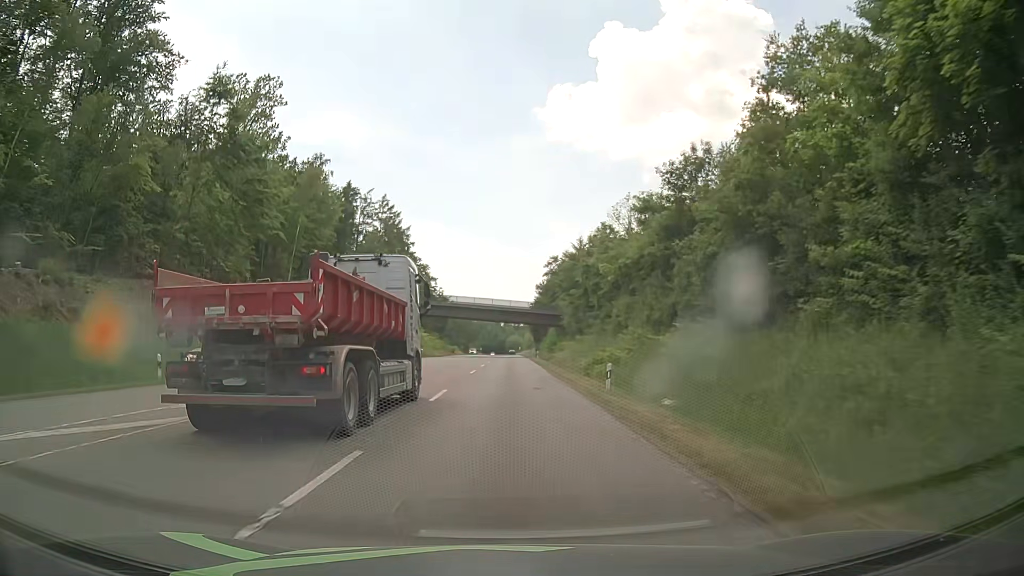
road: secondary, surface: asphalt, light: Day
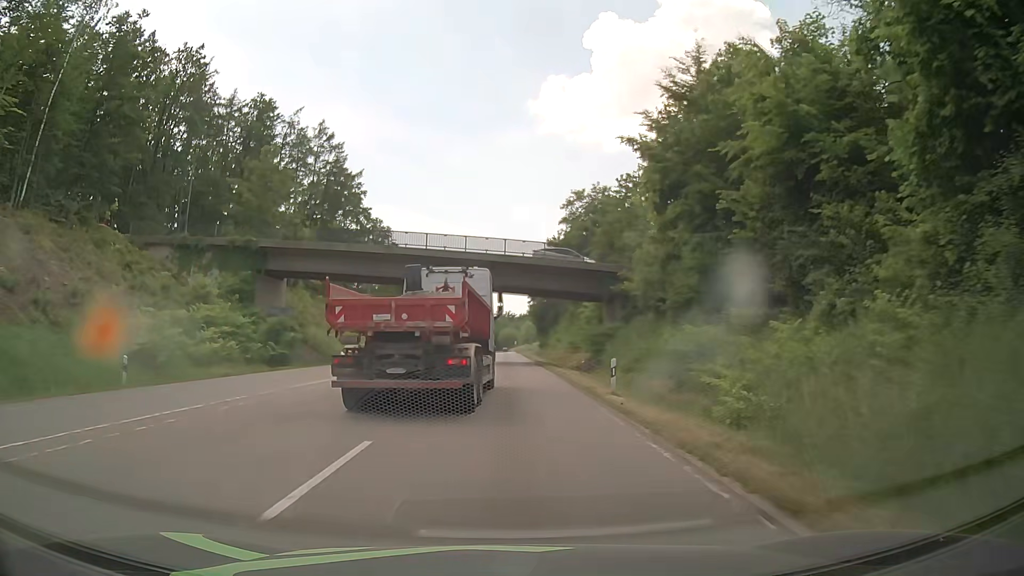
(0.0, +50.5) m; 0°
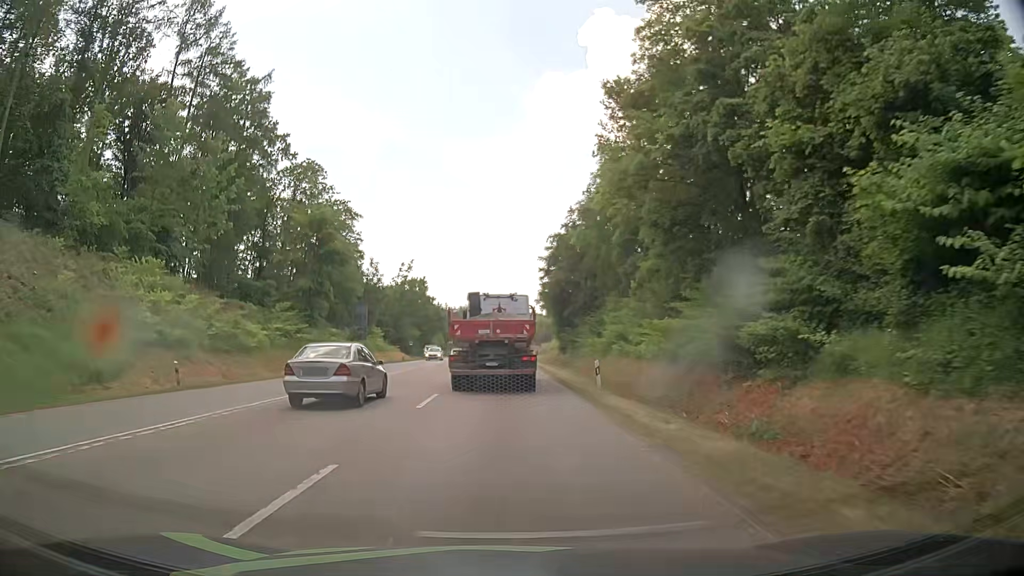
(+0.2, +47.9) m; 0°
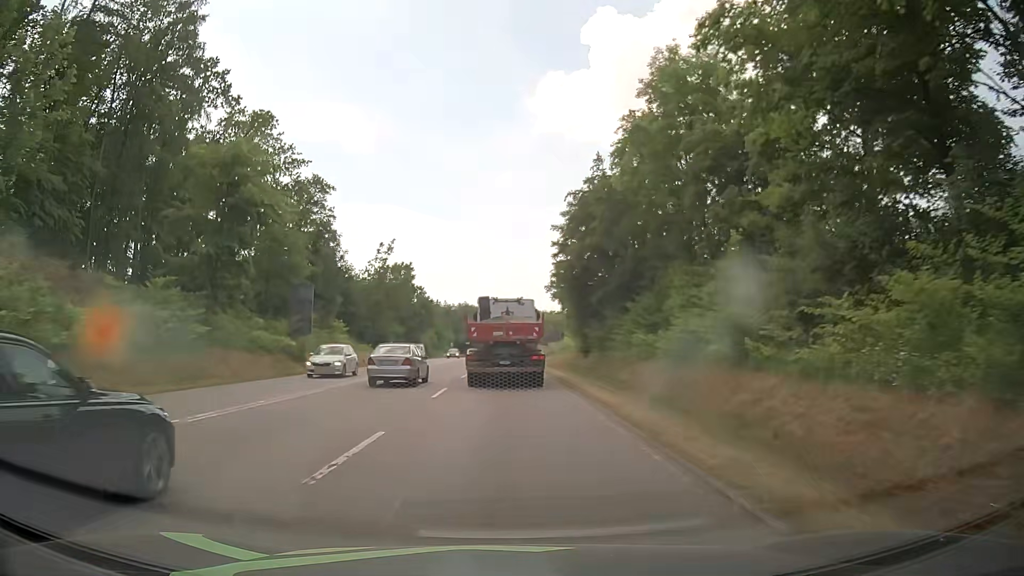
(+0.1, +19.9) m; 0°
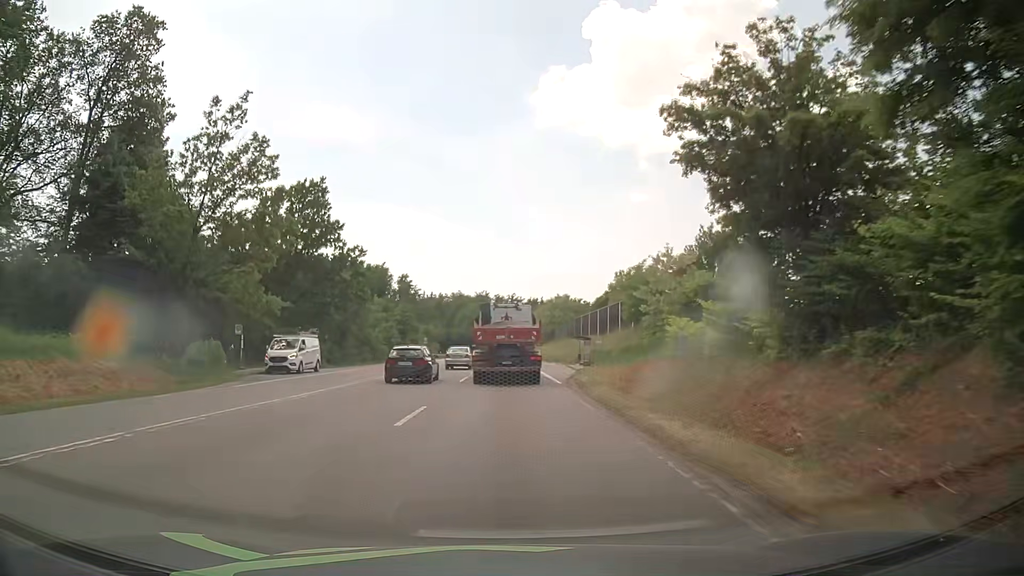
(-0.2, +53.0) m; 0°
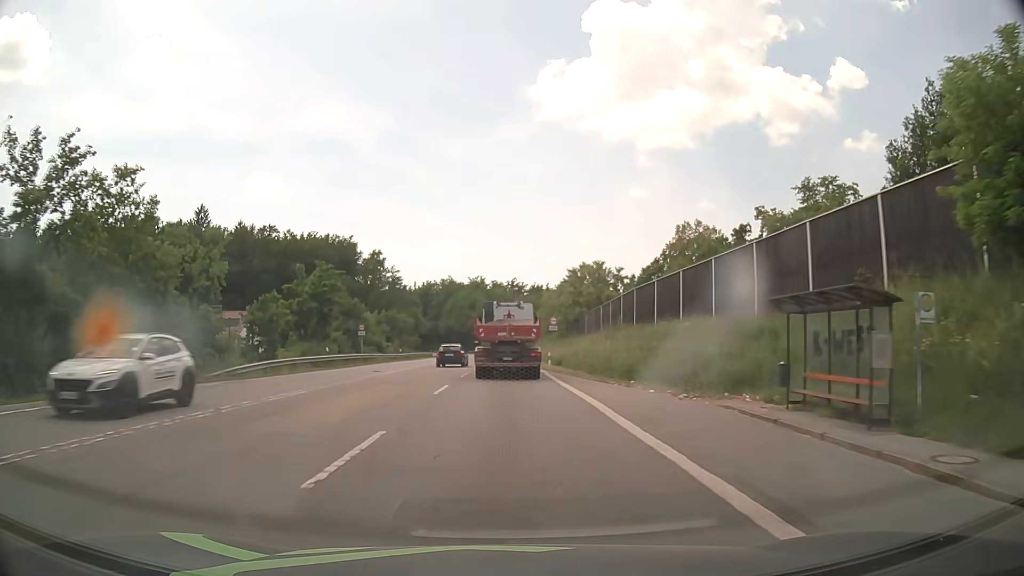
(+0.2, +44.8) m; 0°
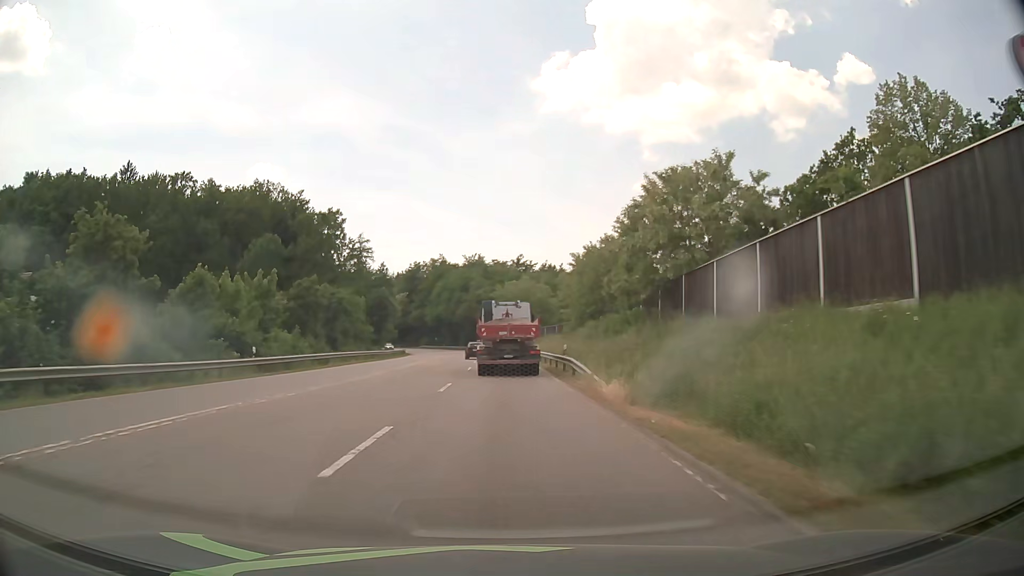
(-0.1, +45.5) m; 0°
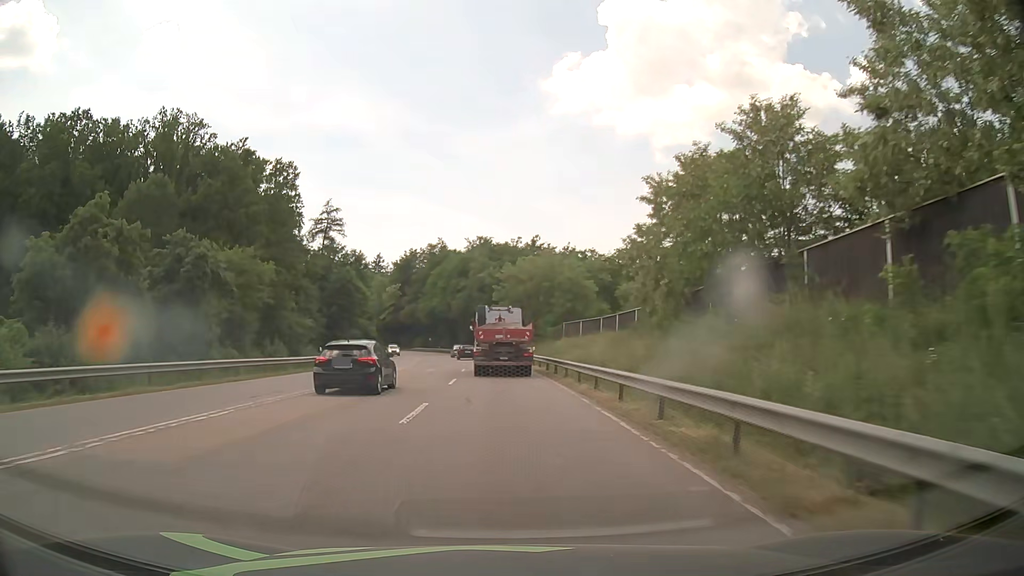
(-0.3, +34.2) m; -1°
(0, +10) (0, +20) (0, +30) (-1, +40) (-2, +50) (-2, +60) (-4, +70) (-5, +80) (-7, +90) (-9, +99) m
